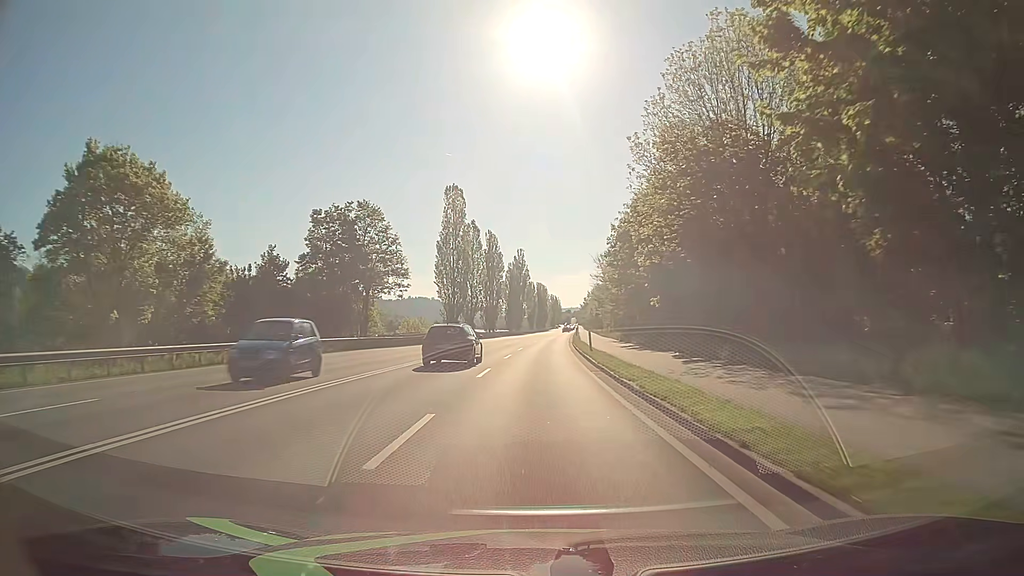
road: primary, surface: asphalt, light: Day
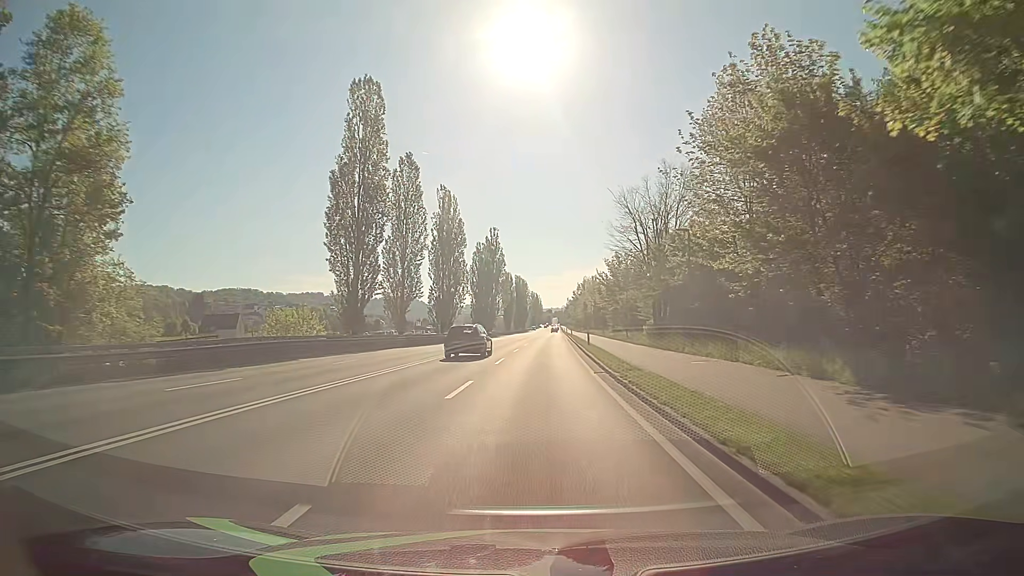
(+0.6, +41.5) m; +1°
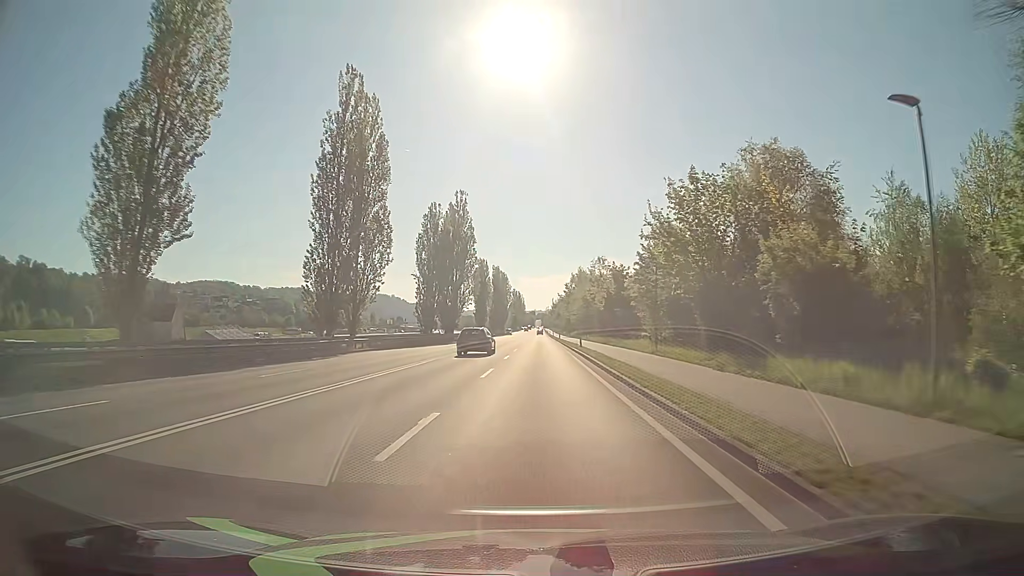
(+0.8, +42.2) m; +2°
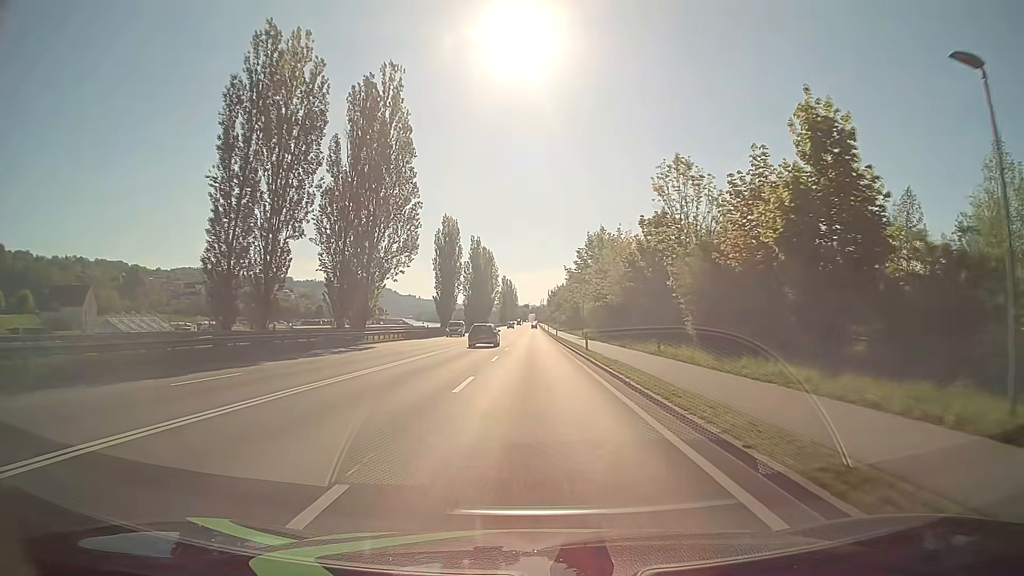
(-0.2, +53.3) m; 0°
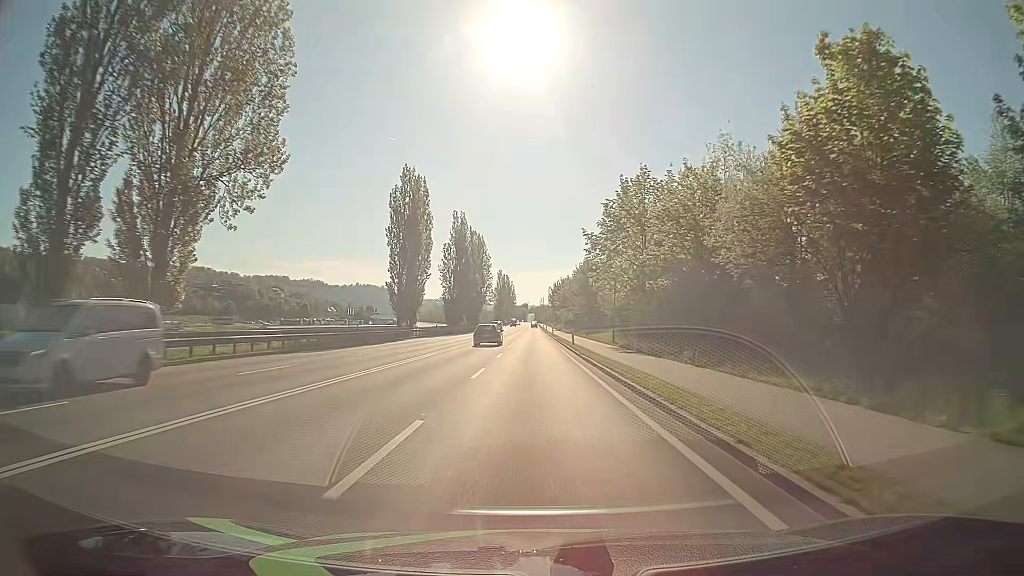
(0.0, +32.2) m; 0°
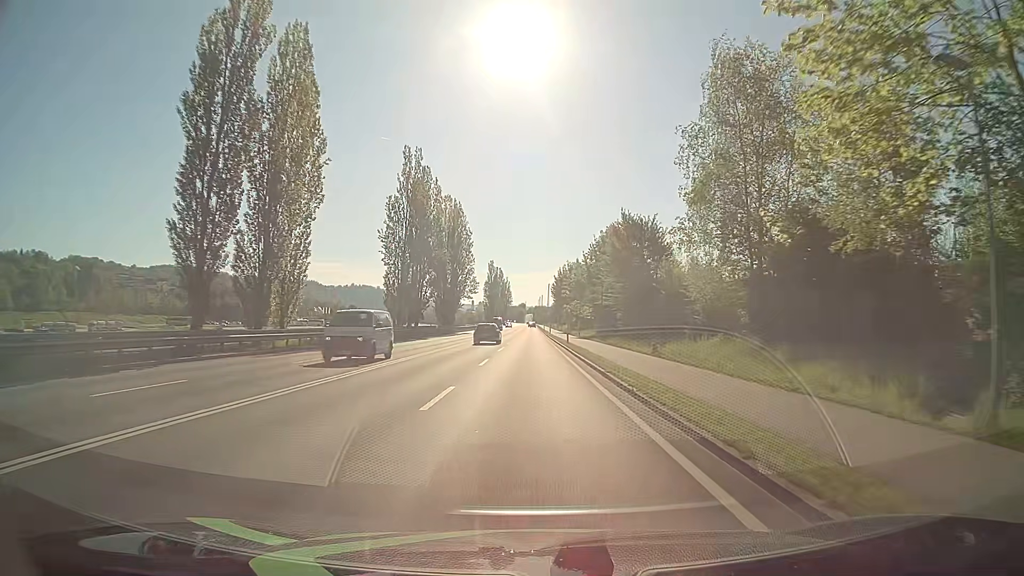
(+0.2, +43.1) m; 0°
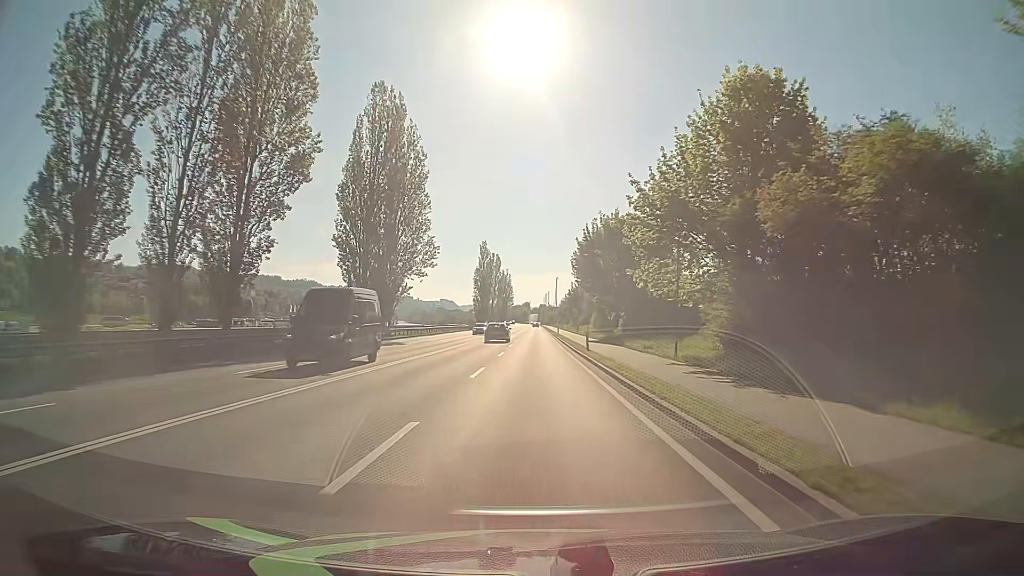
(-0.2, +53.7) m; -1°
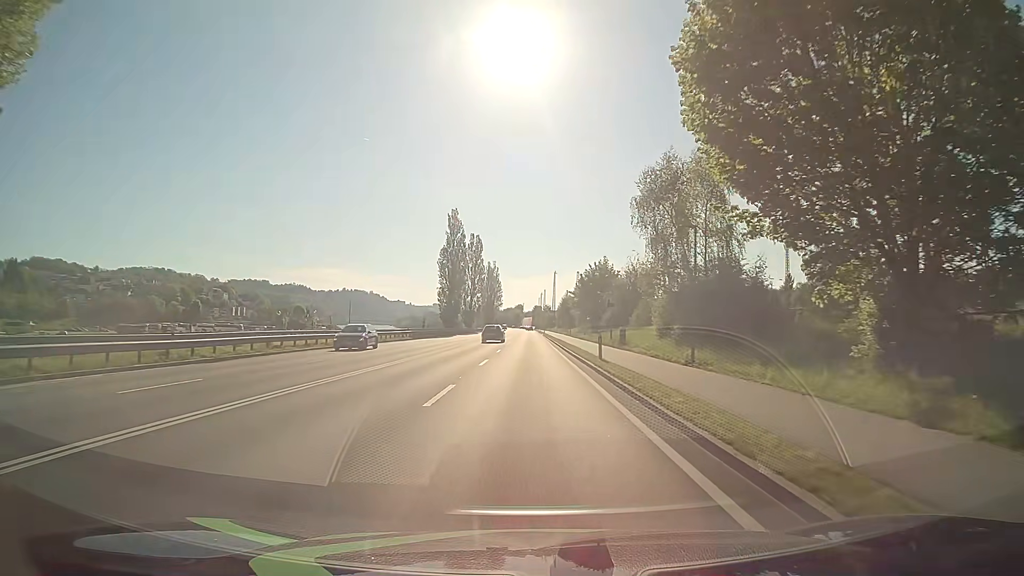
(+0.4, +53.6) m; +1°
(0, +10) (0, +20) (0, +30) (0, +40) (0, +50) (0, +60) (0, +70) (-1, +80) (-1, +90) (-1, +100) m
